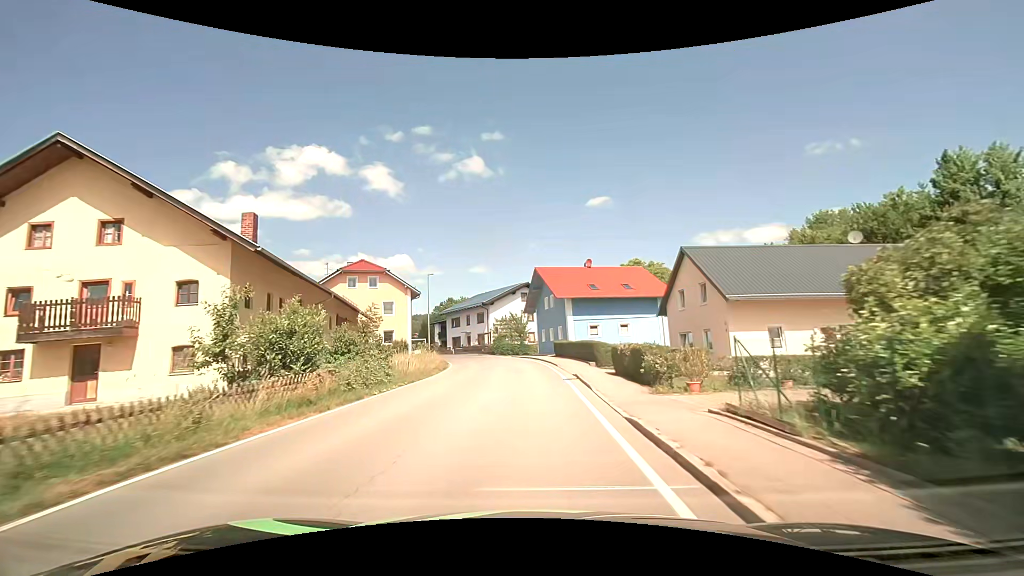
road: secondary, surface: asphalt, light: Day
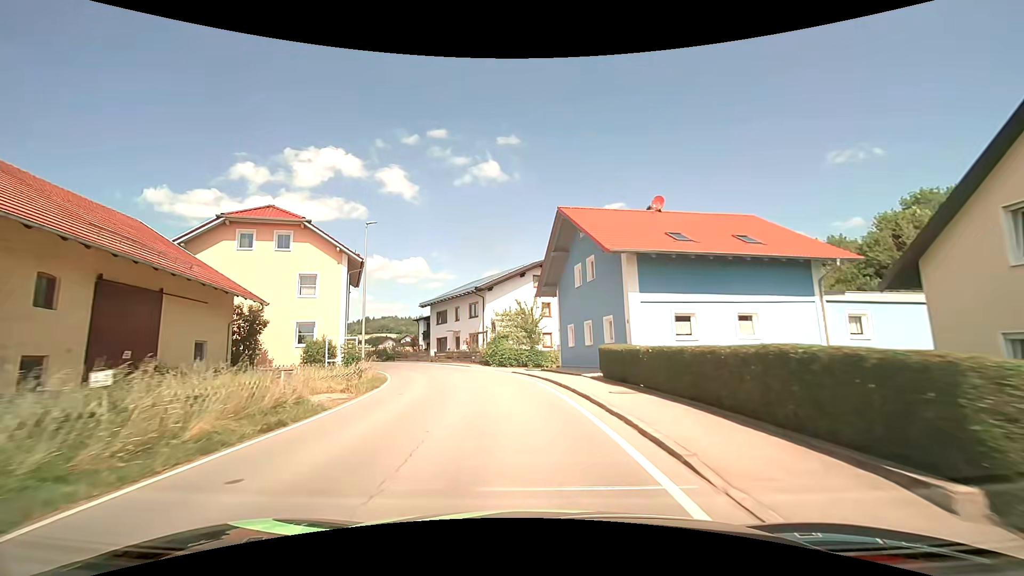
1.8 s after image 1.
(-0.2, +21.0) m; -2°
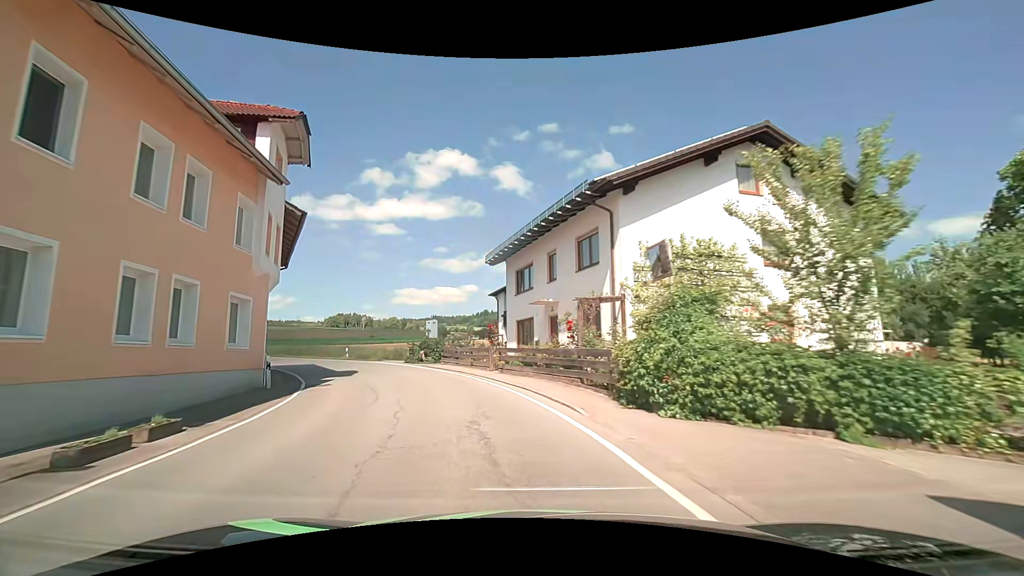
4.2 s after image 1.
(-2.6, +26.6) m; -13°
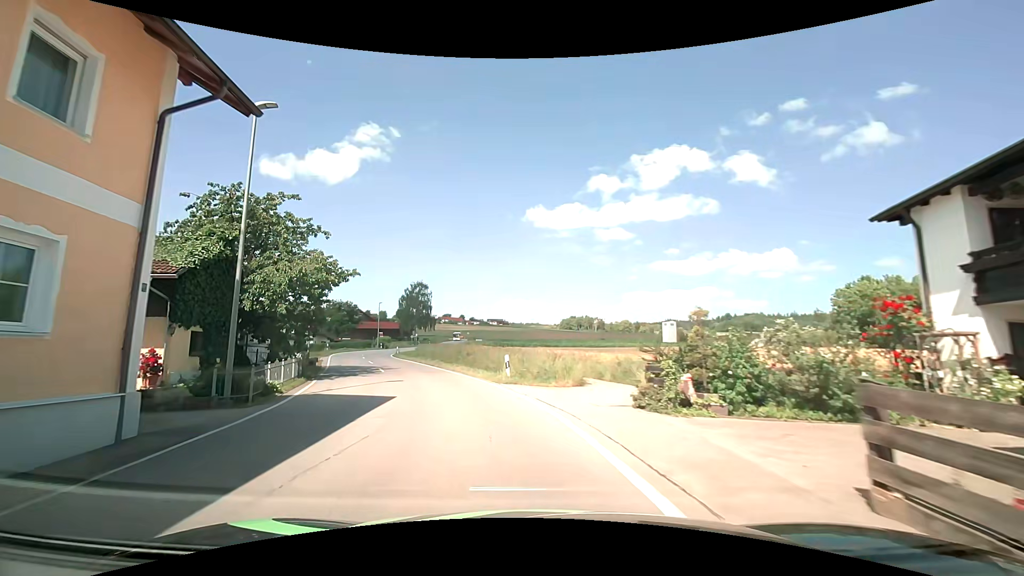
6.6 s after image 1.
(-4.9, +23.2) m; -23°
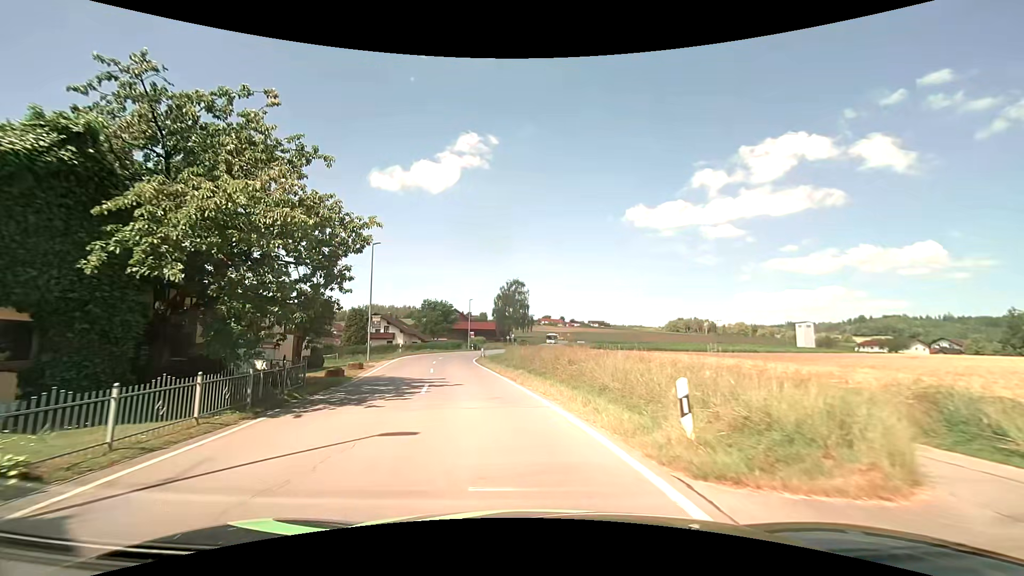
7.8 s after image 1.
(-1.6, +11.3) m; -15°
(-1, +10) (-2, +20) (-4, +30) (-6, +40) (-6, +50) (-6, +60) (-6, +69) (-4, +79) (-3, +89) (-2, +99) m
